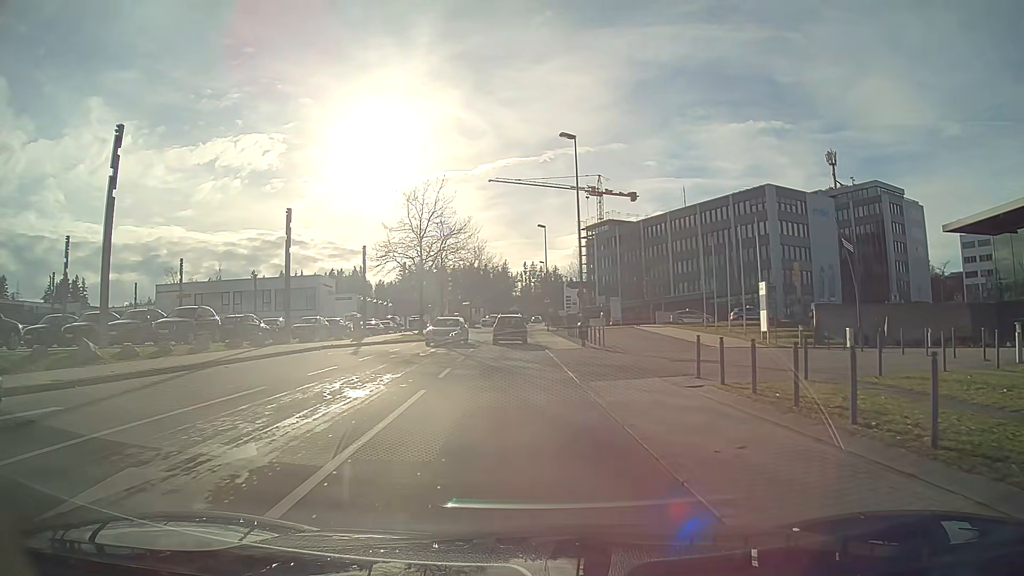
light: Day
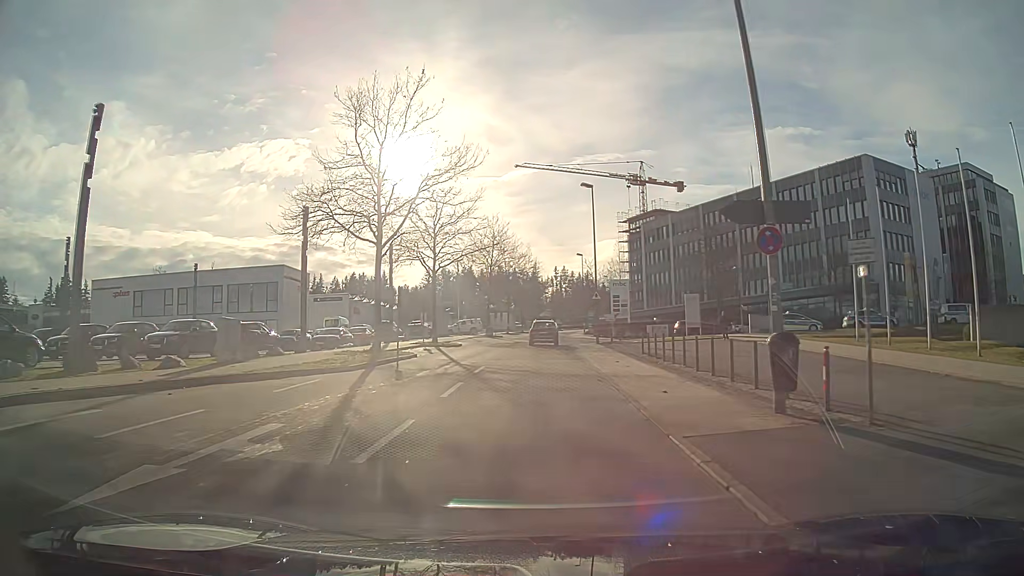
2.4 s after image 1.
(-0.6, +22.4) m; -2°
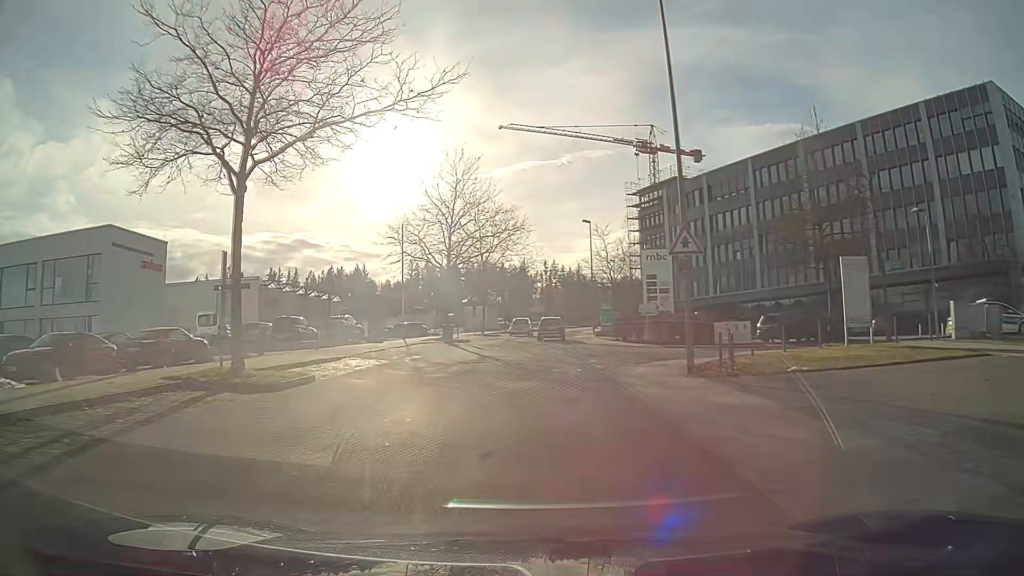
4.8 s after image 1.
(+0.2, +26.8) m; +1°
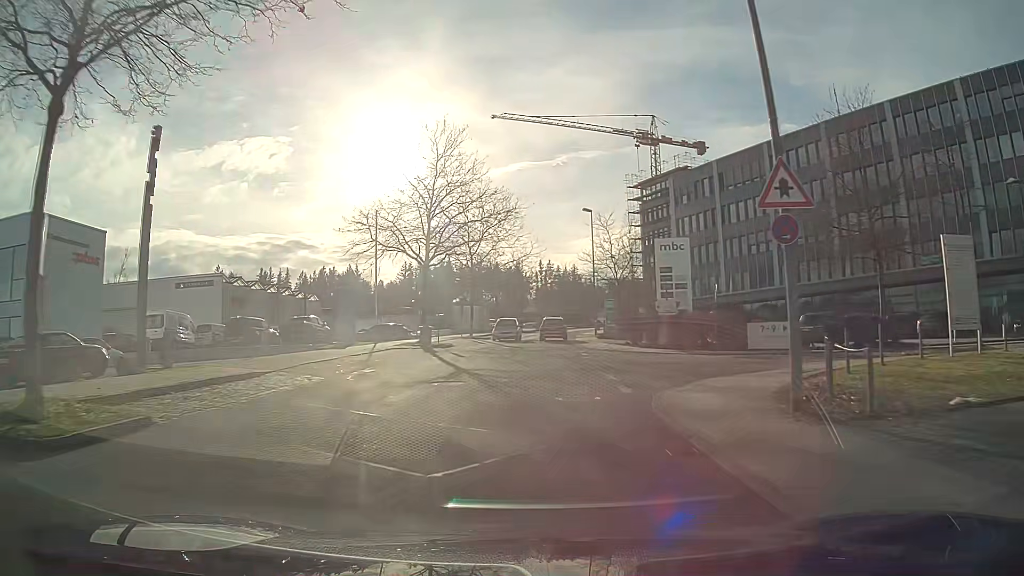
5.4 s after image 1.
(0.0, +6.7) m; +1°
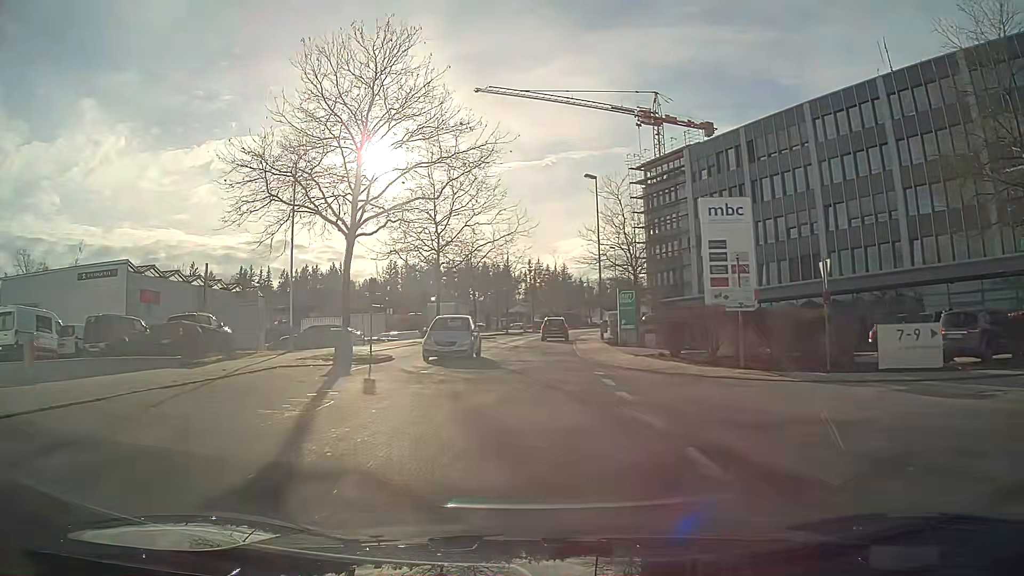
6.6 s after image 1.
(+0.1, +13.1) m; +1°
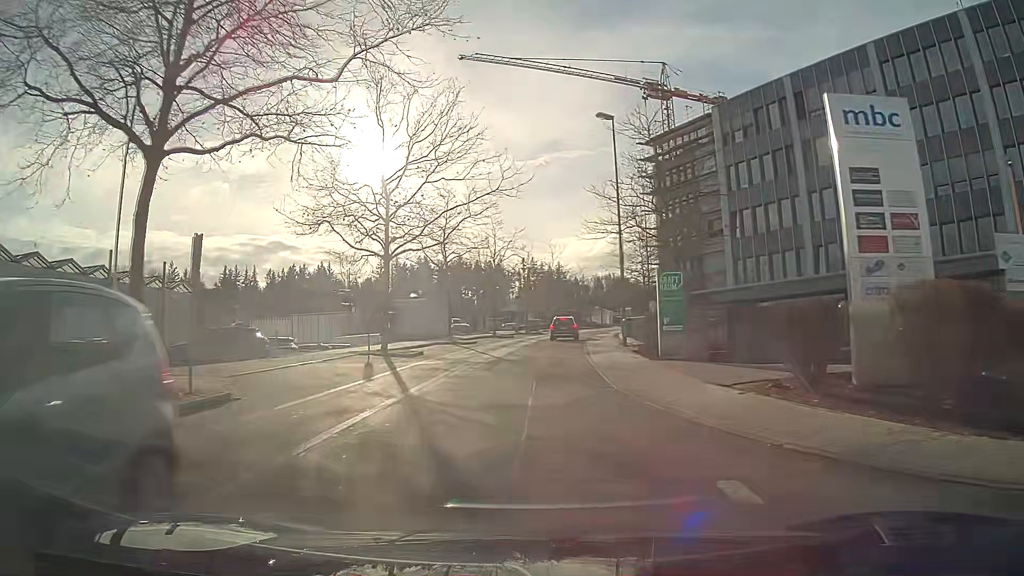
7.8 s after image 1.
(0.0, +12.7) m; 0°
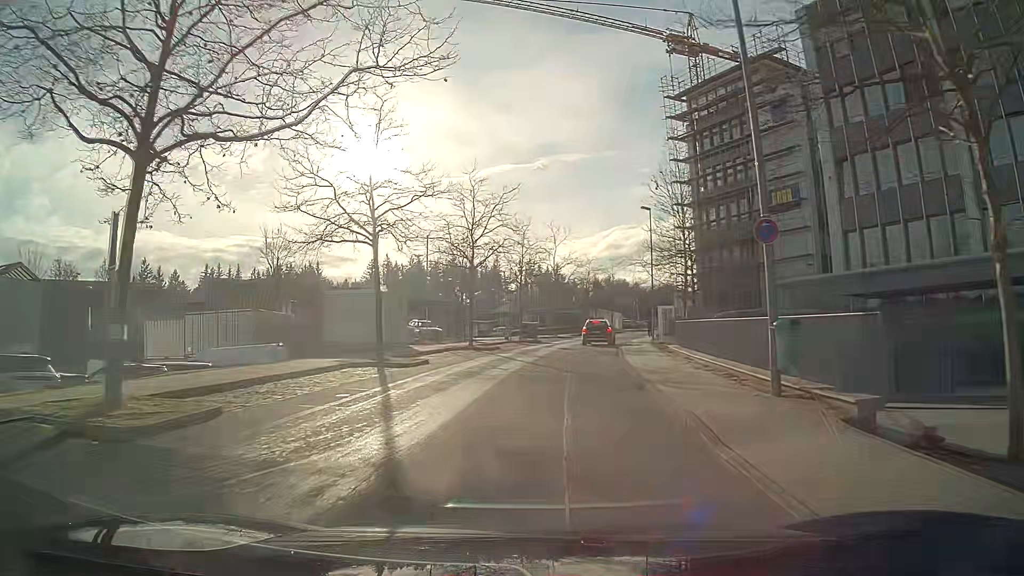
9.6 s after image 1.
(0.0, +18.3) m; +1°
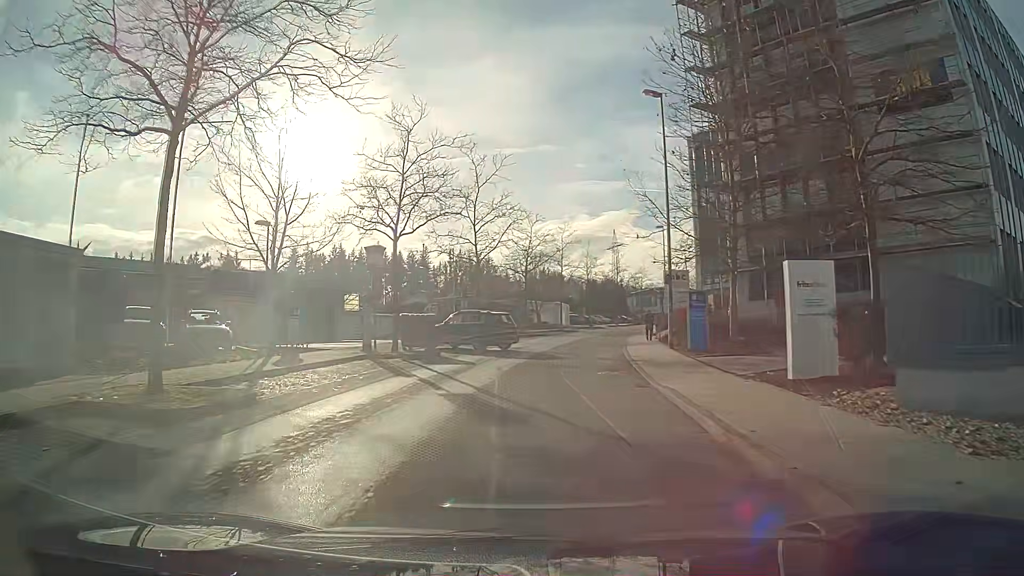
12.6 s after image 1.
(+1.3, +26.6) m; +6°
